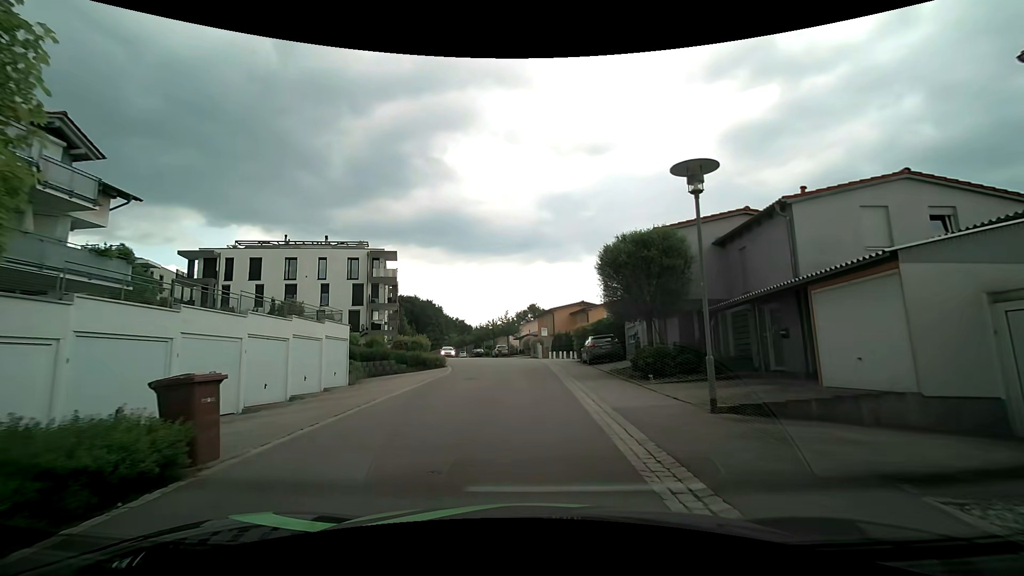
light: Day
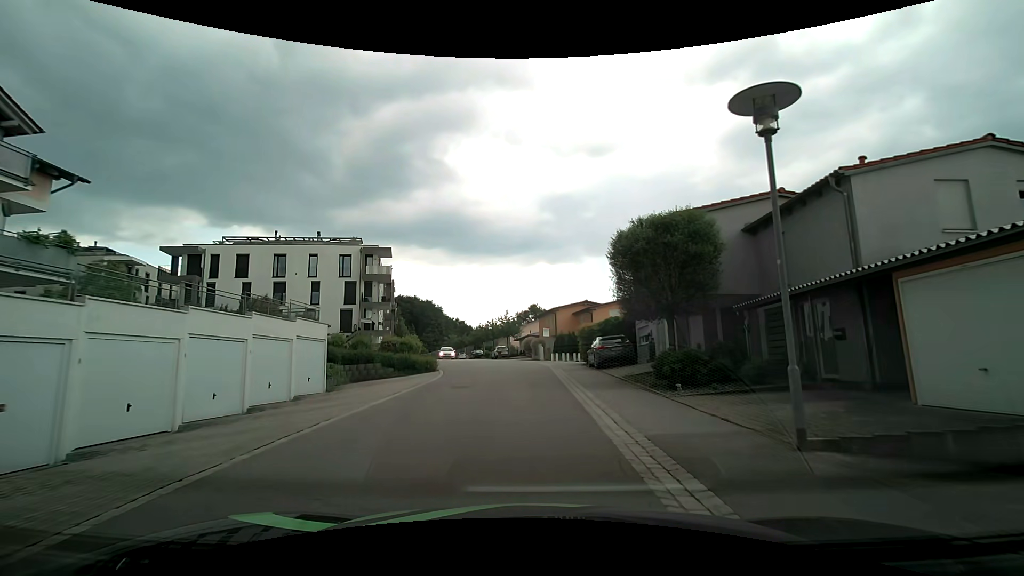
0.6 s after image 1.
(0.0, +2.8) m; 0°
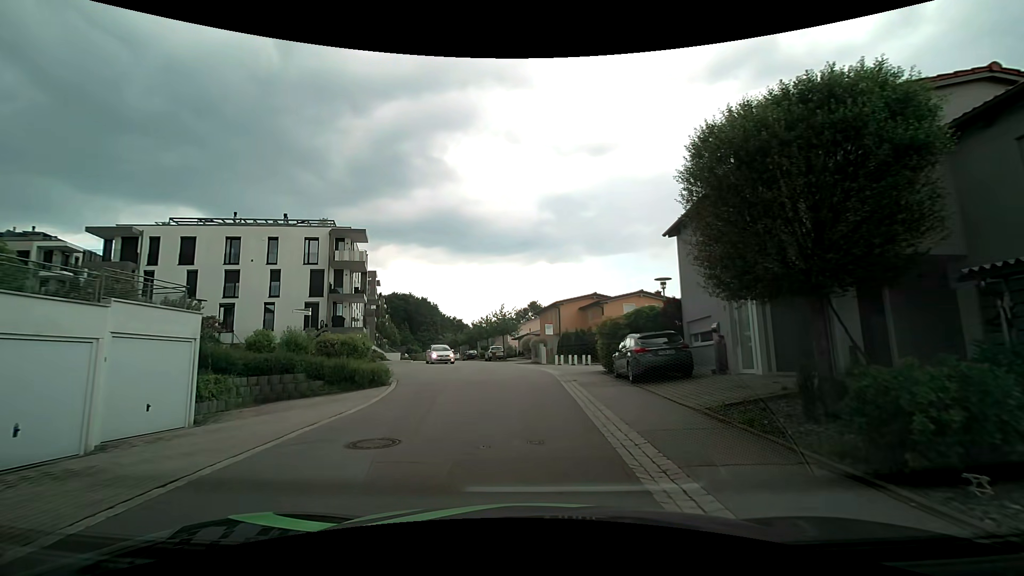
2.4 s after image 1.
(0.0, +8.4) m; +1°
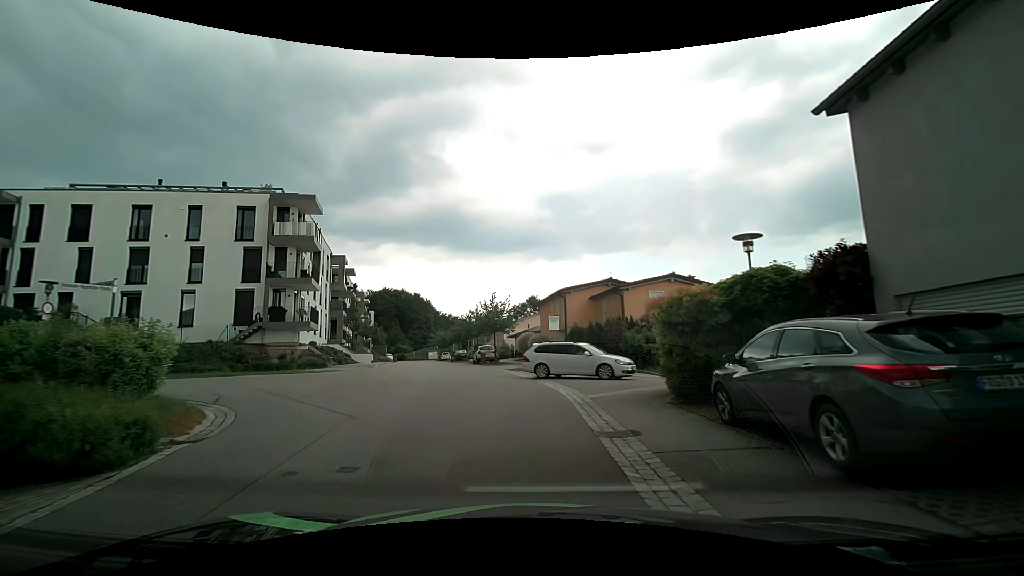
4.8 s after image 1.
(0.0, +10.4) m; 0°
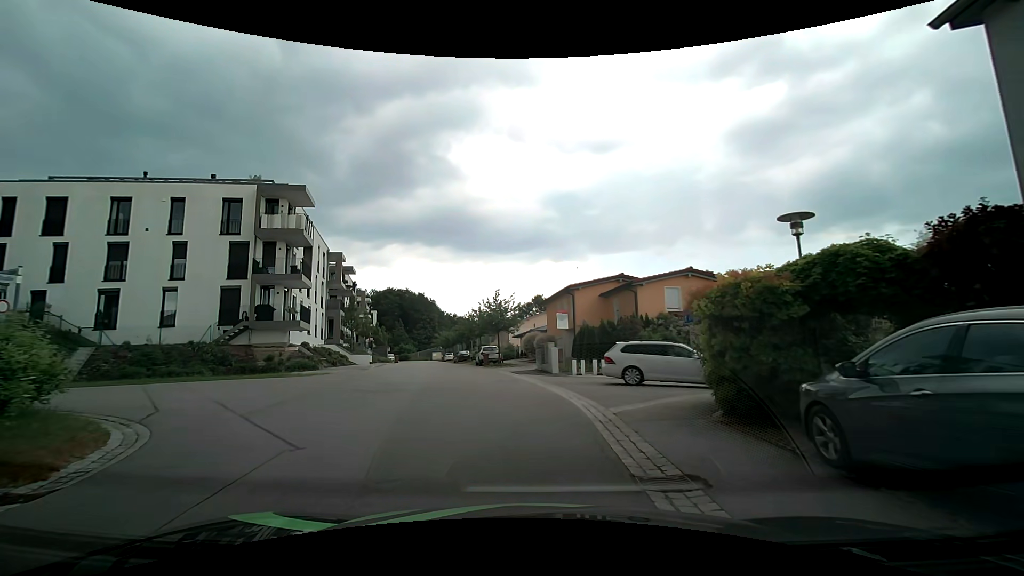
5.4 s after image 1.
(0.0, +2.5) m; 0°
(0, +10) (-4, +19) (-14, +18) (-24, +15) (-33, +13) (-43, +11) (-53, +9) (-63, +6) (-72, +4) (-82, +2) m
